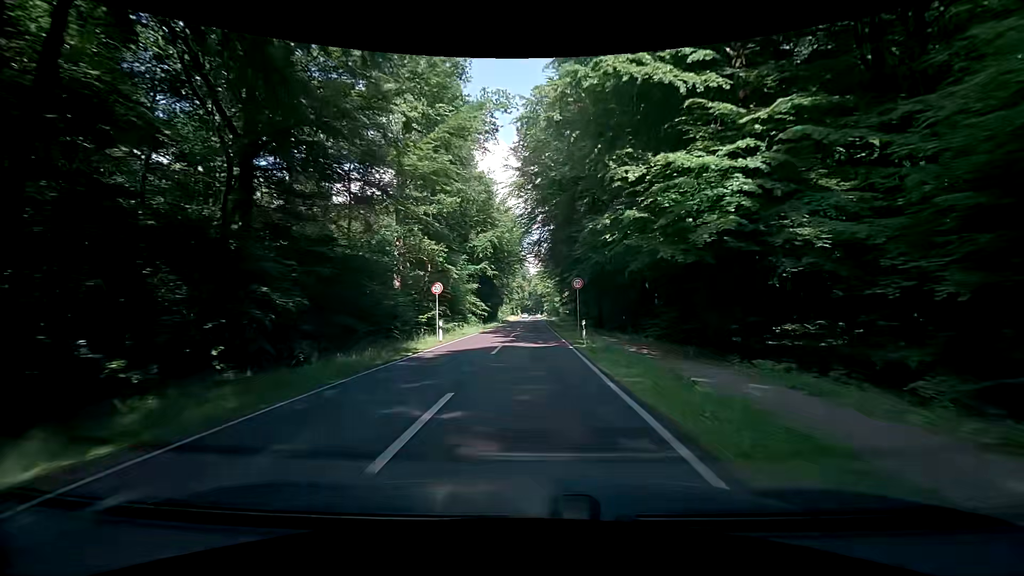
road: secondary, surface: asphalt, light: Day
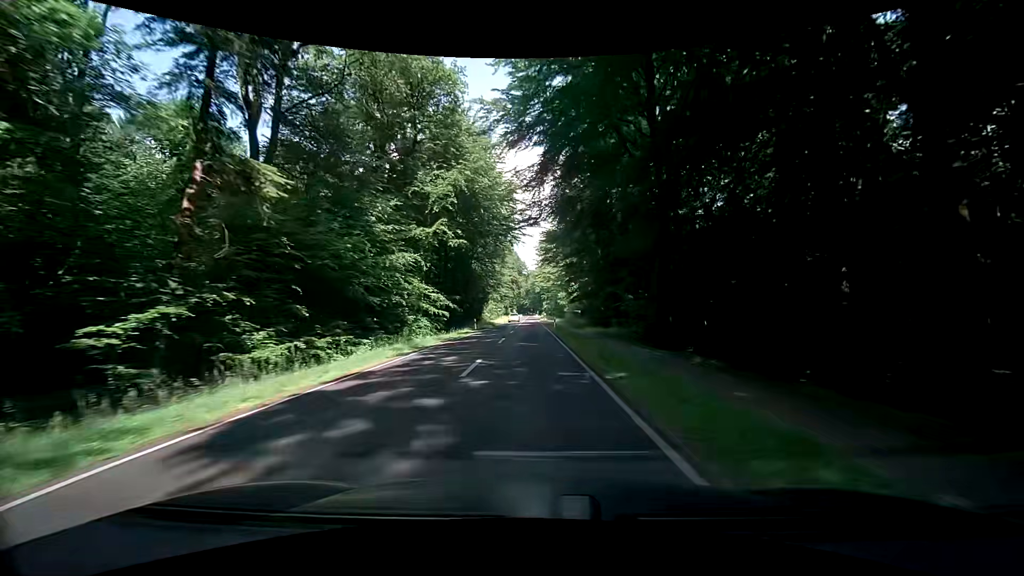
(-0.2, +30.3) m; +1°
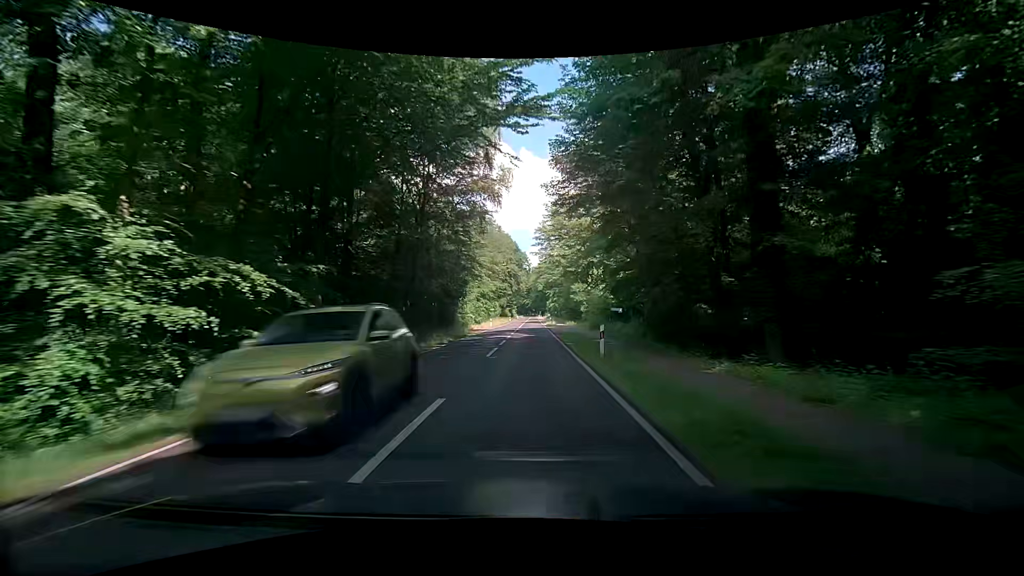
(-0.7, +31.0) m; -1°
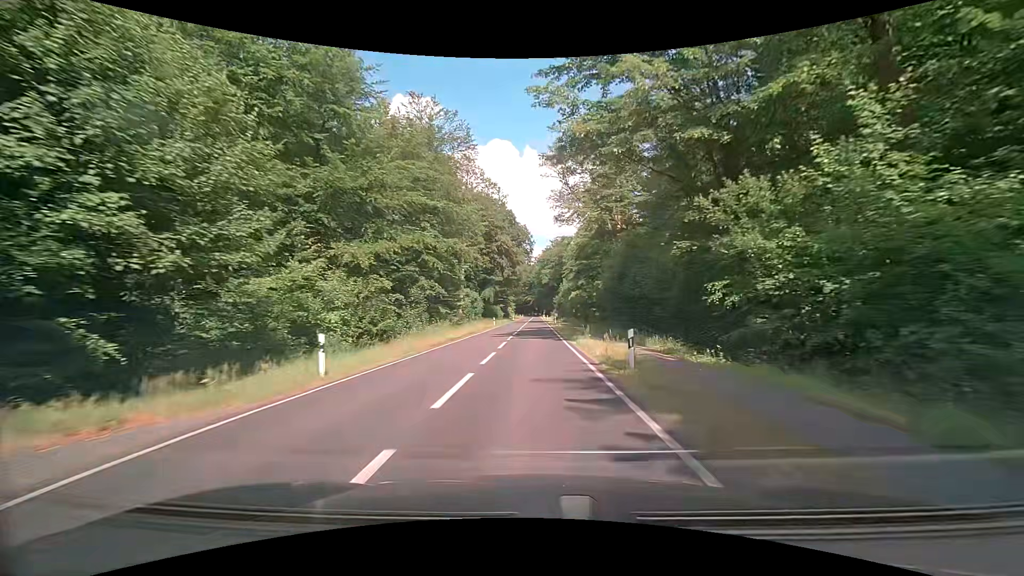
(-0.2, +52.3) m; -1°
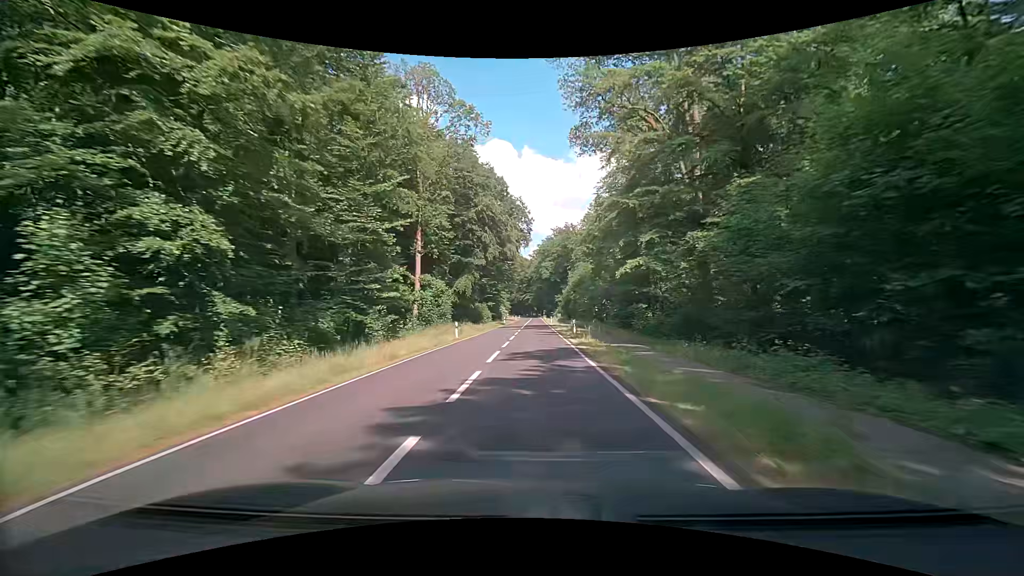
(+0.3, +30.3) m; 0°
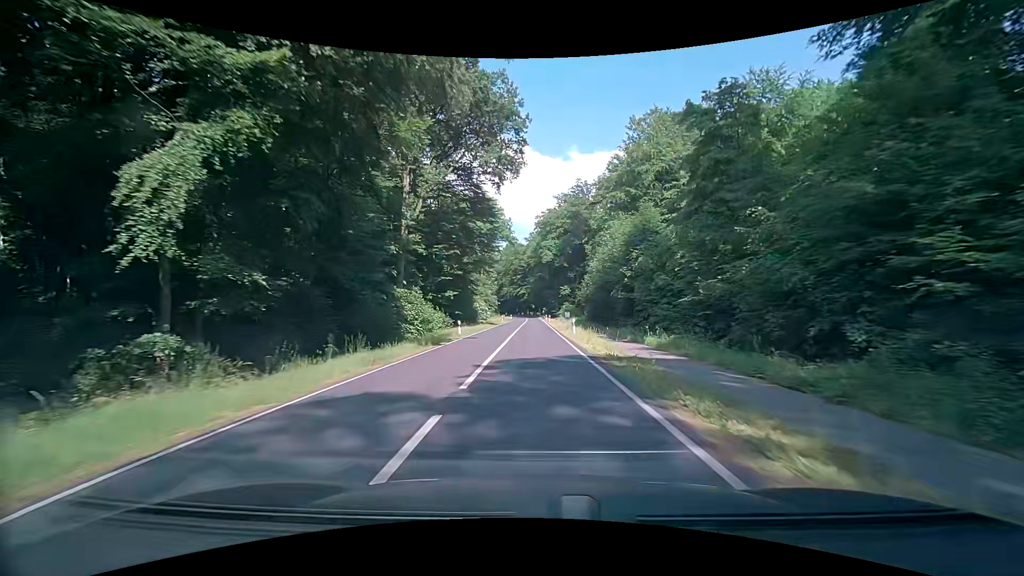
(+0.1, +48.5) m; 0°
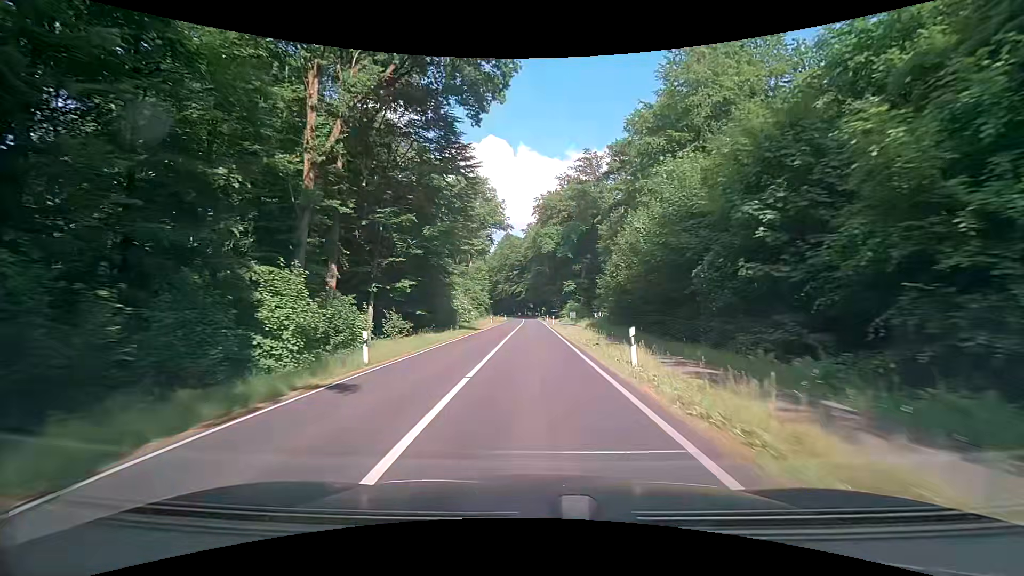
(+0.1, +19.2) m; 0°
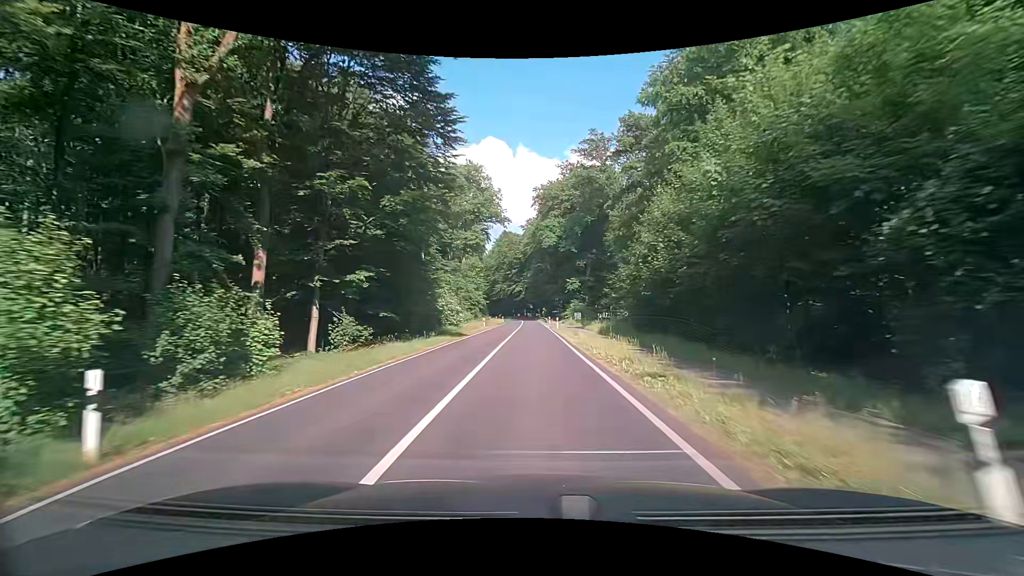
(0.0, +9.6) m; 0°
(0, +10) (0, +20) (0, +30) (-1, +40) (-1, +50) (-1, +60) (-1, +70) (-1, +80) (-1, +90) (-2, +100) m
